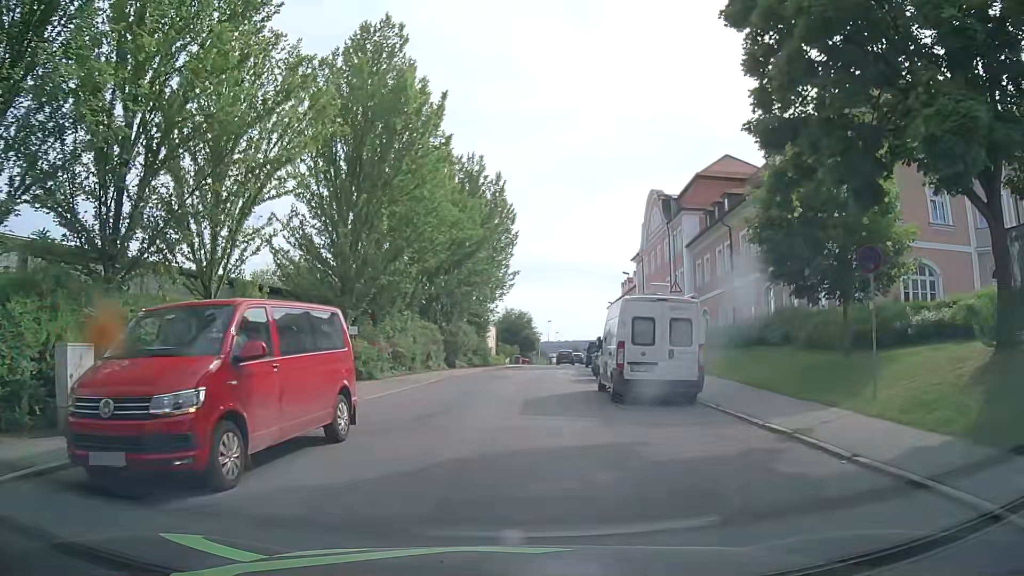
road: tertiary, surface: asphalt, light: Day
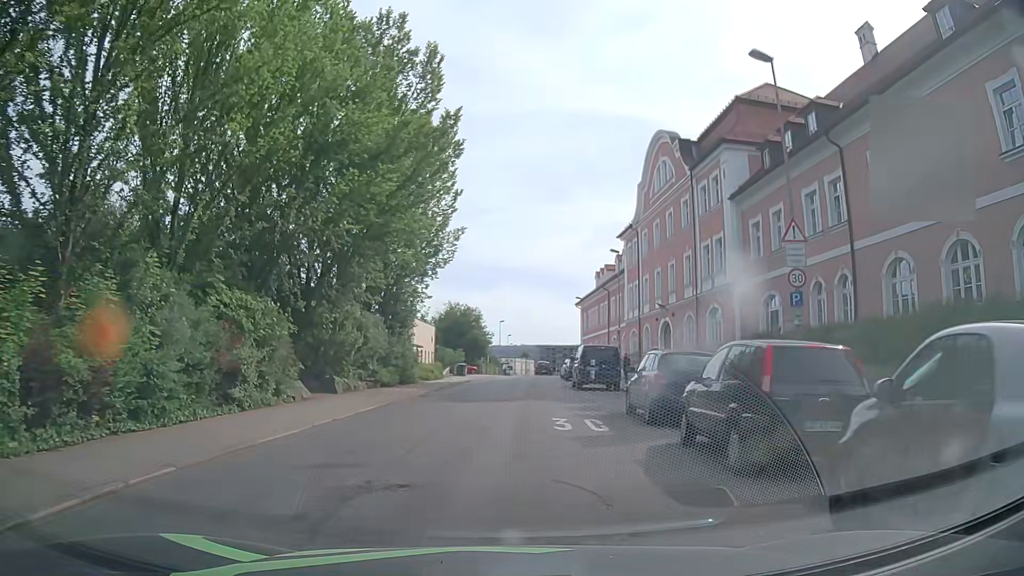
(+0.5, +21.9) m; +4°
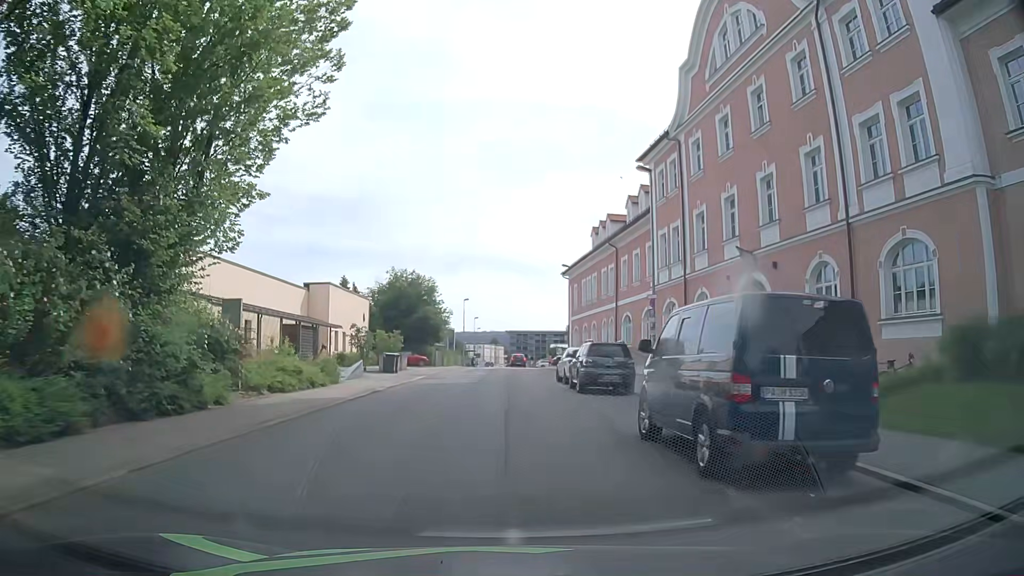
(+0.6, +22.4) m; +2°
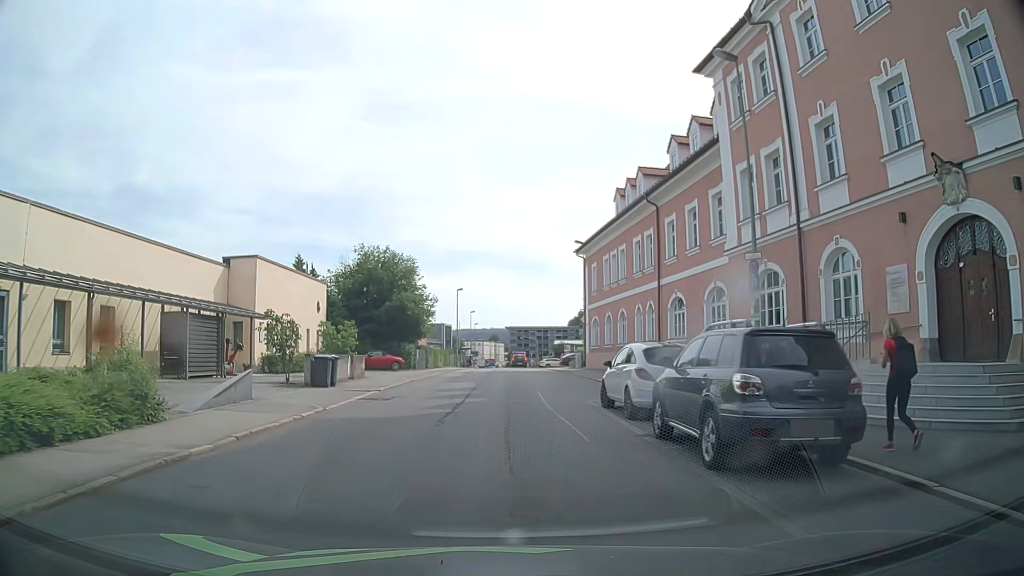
(+0.1, +13.7) m; 0°
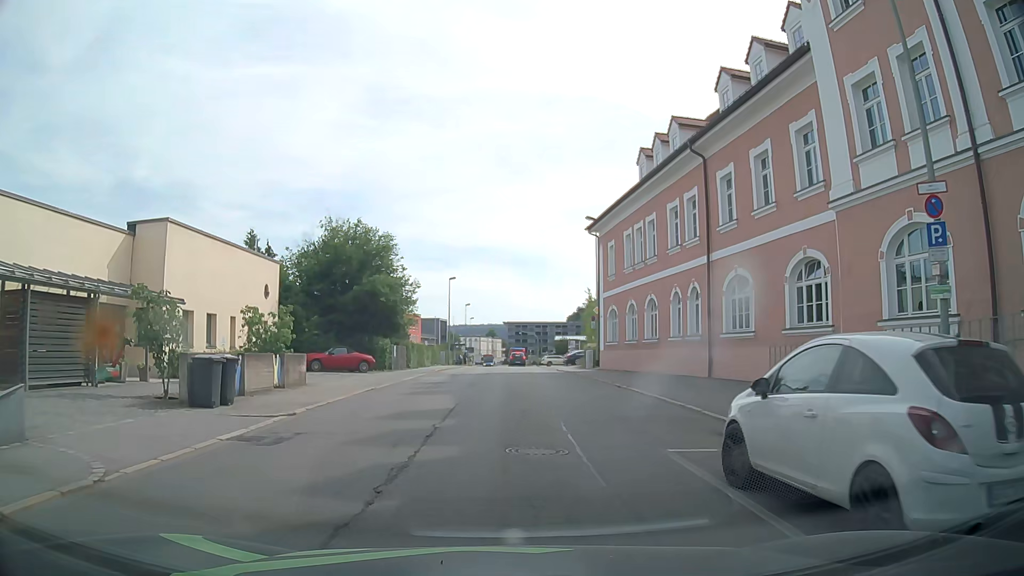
(+0.1, +9.1) m; 0°
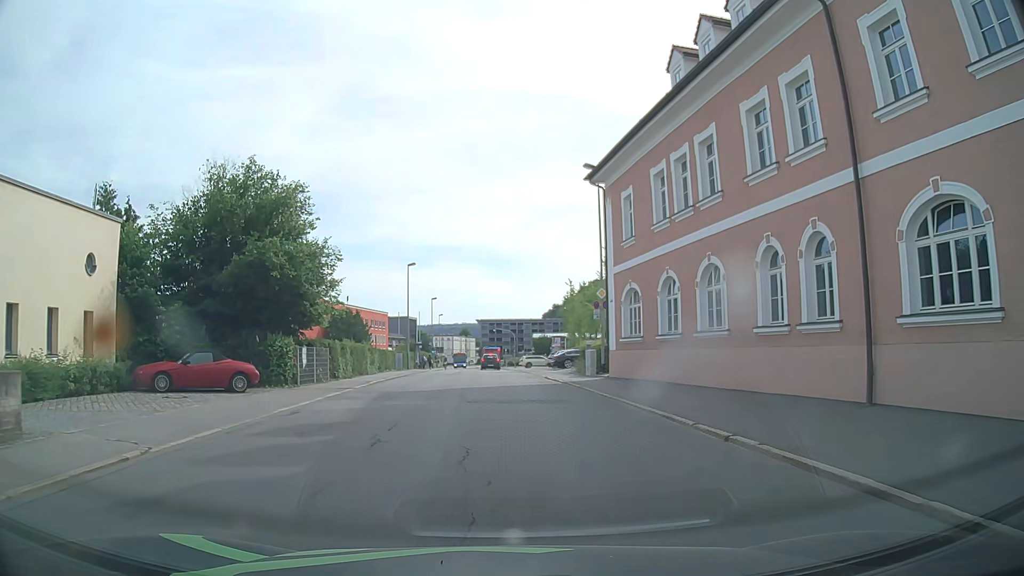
(+0.5, +13.6) m; +3°
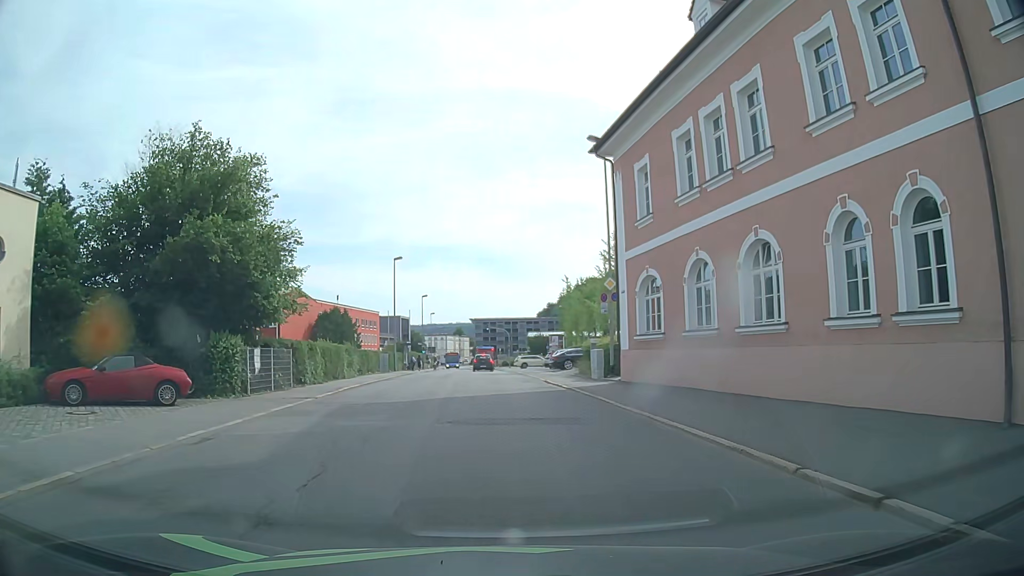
(0.0, +4.5) m; +1°
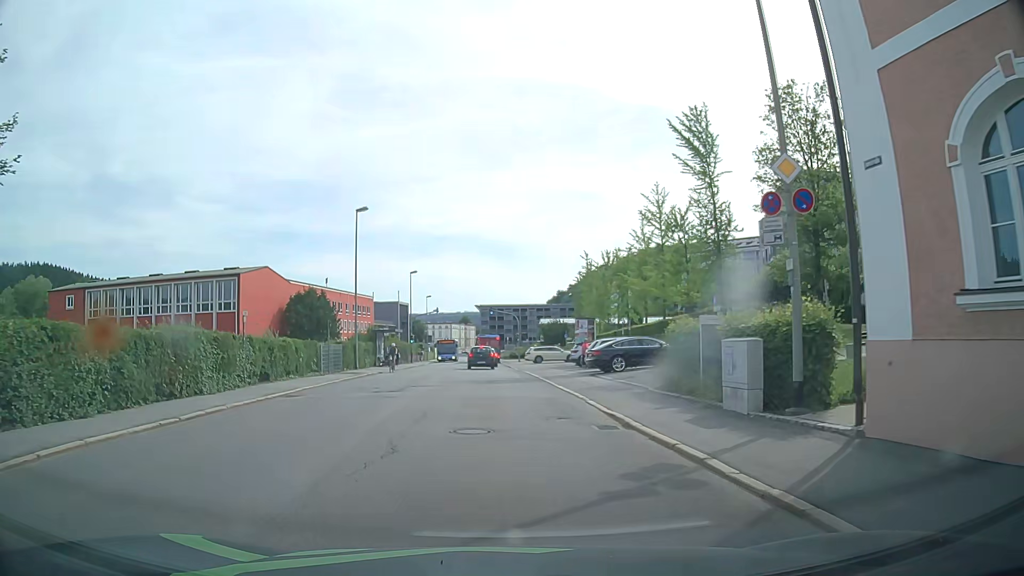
(-0.2, +18.1) m; -2°
